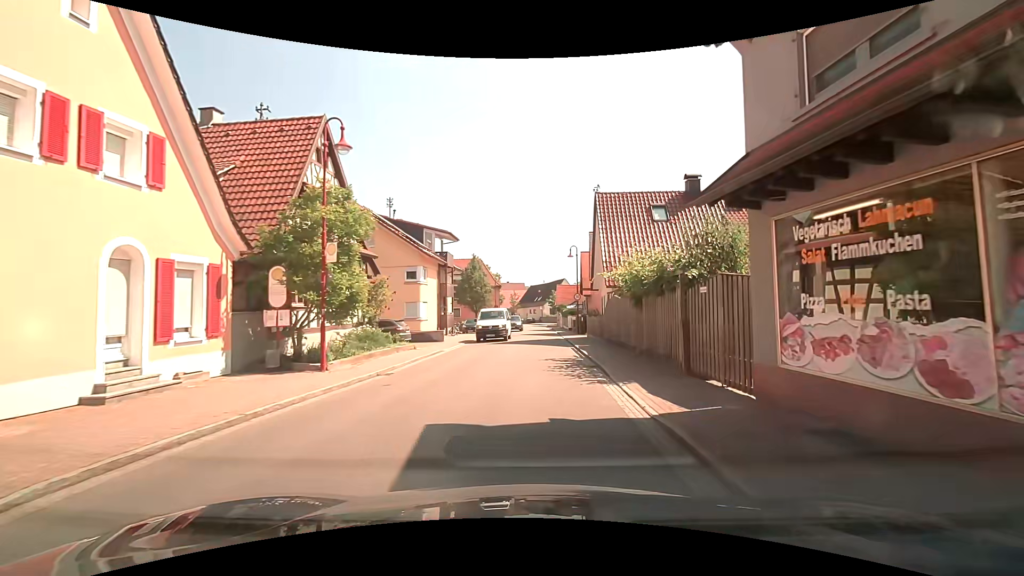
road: tertiary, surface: asphalt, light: Day
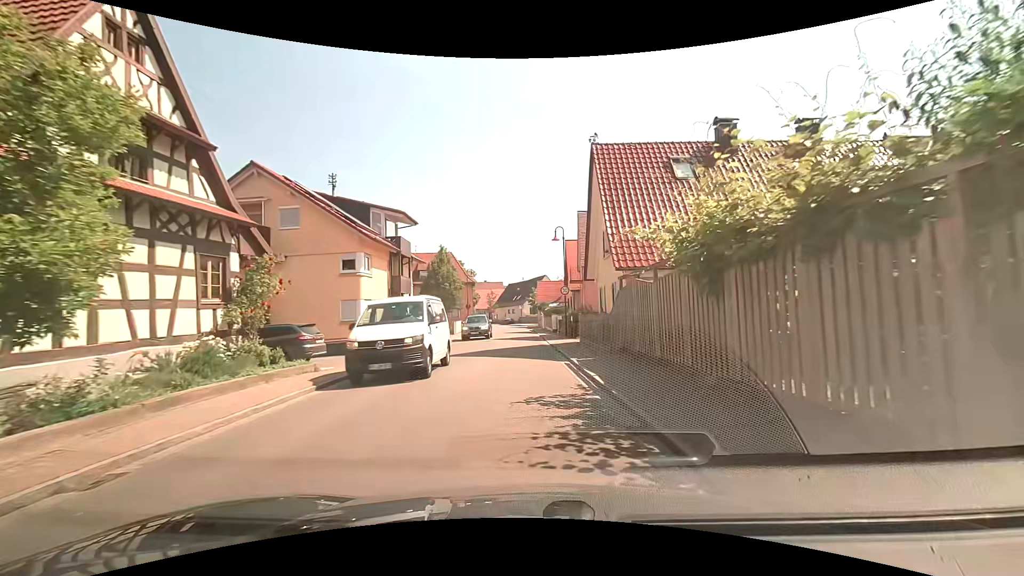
(-0.2, +8.5) m; 0°
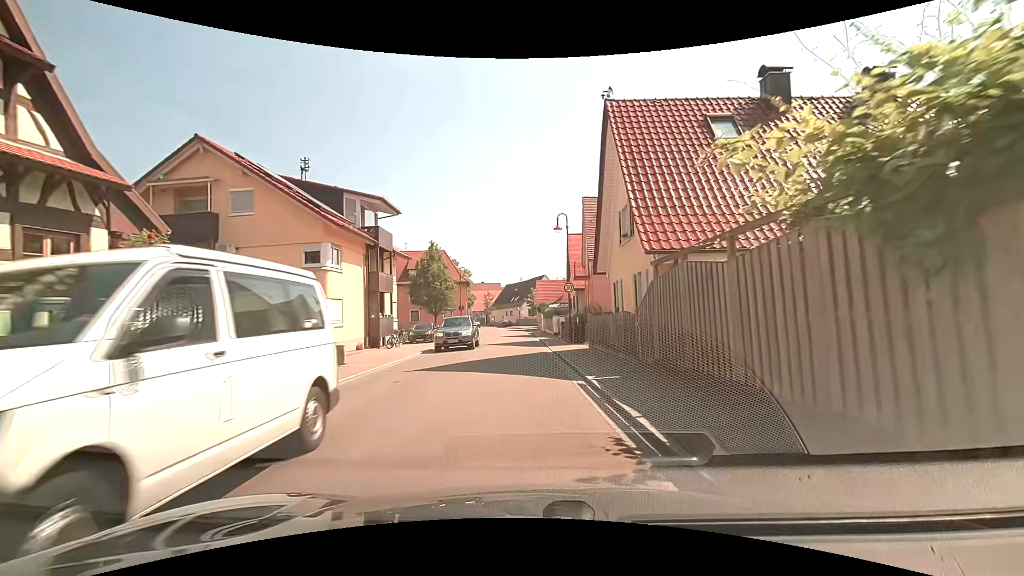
(0.0, +4.5) m; 0°
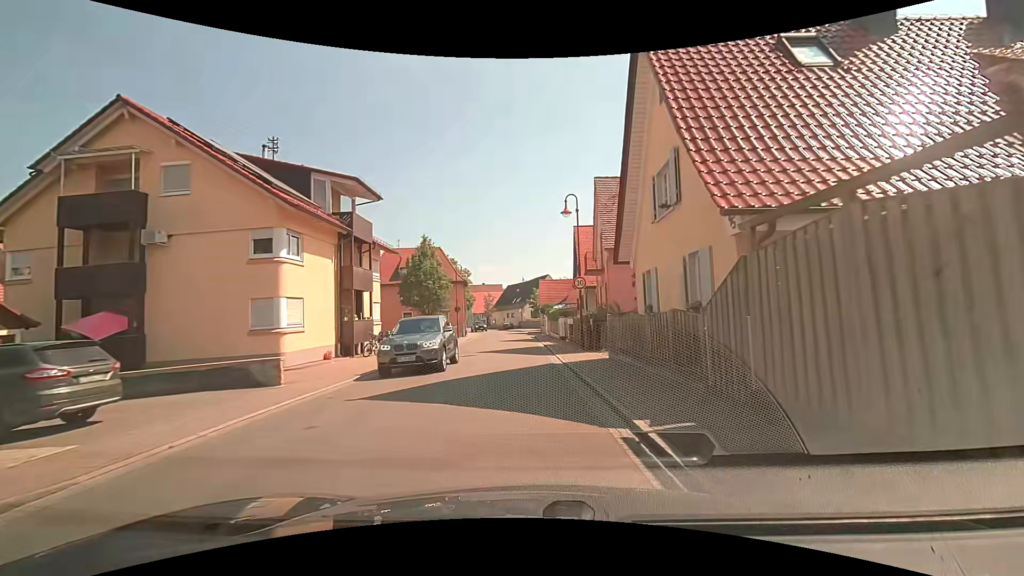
(0.0, +4.7) m; 0°
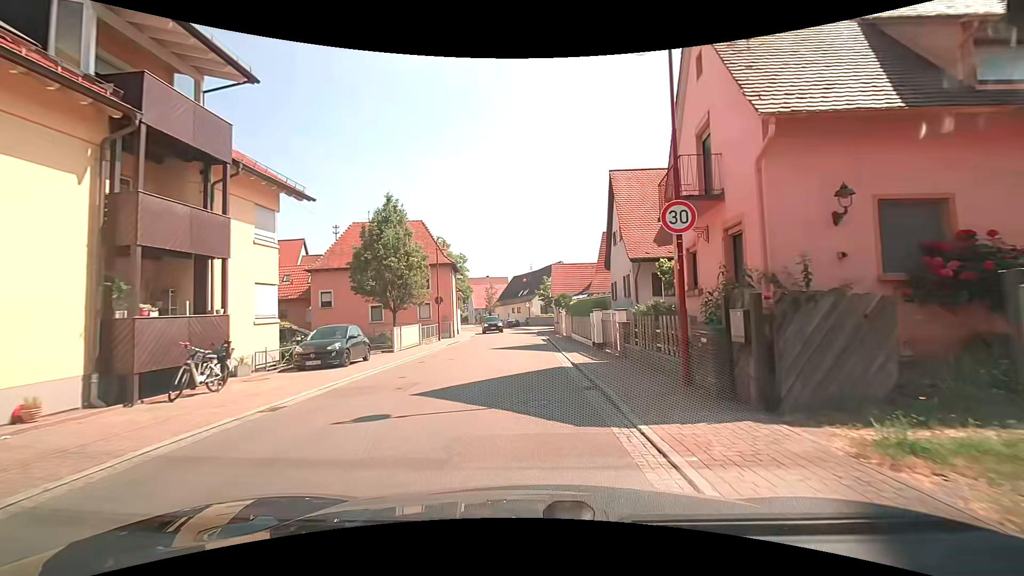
(-0.2, +13.9) m; -1°
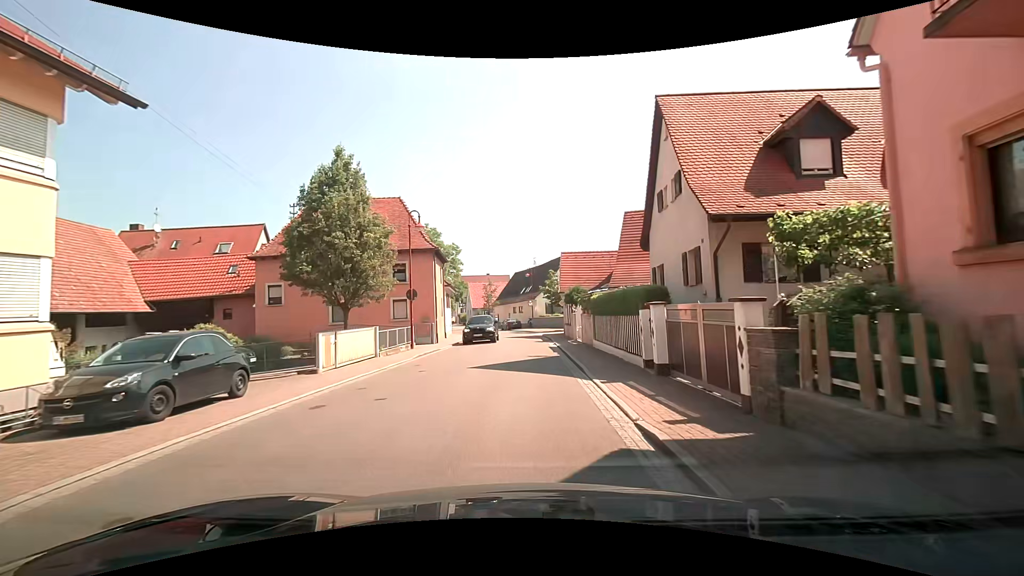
(-0.1, +8.7) m; -2°
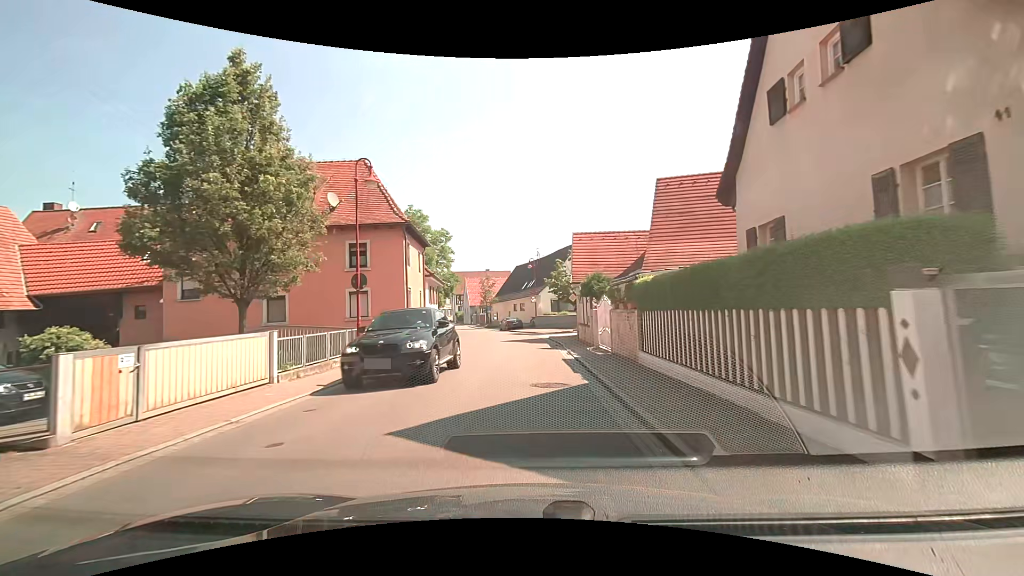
(+0.1, +8.3) m; +1°
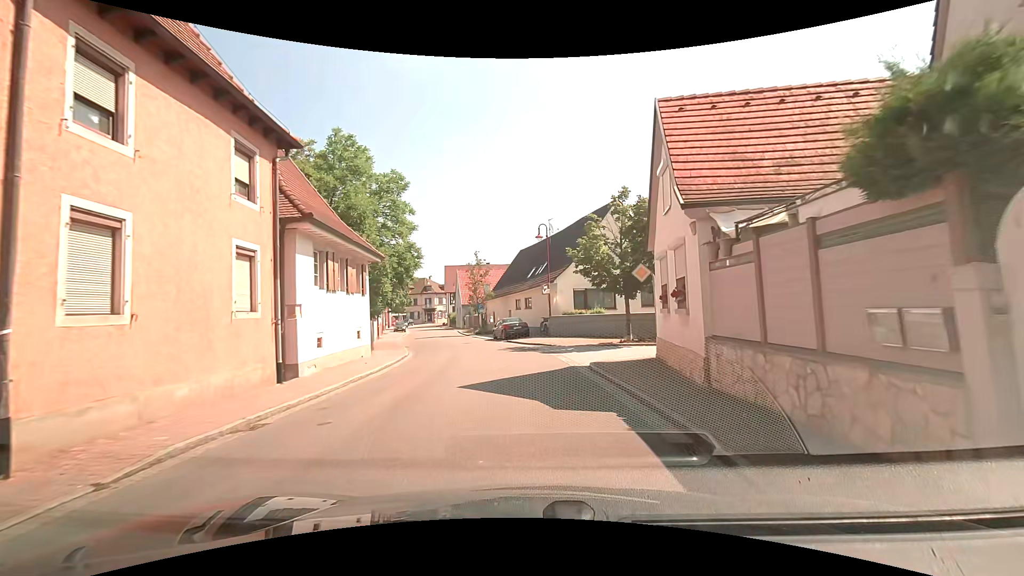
(-0.2, +18.9) m; -2°
(0, +10) (-1, +20) (-2, +30) (-5, +40) (-7, +49) (-9, +59) (-11, +69) (-13, +79) (-16, +88) (-18, +98) m
